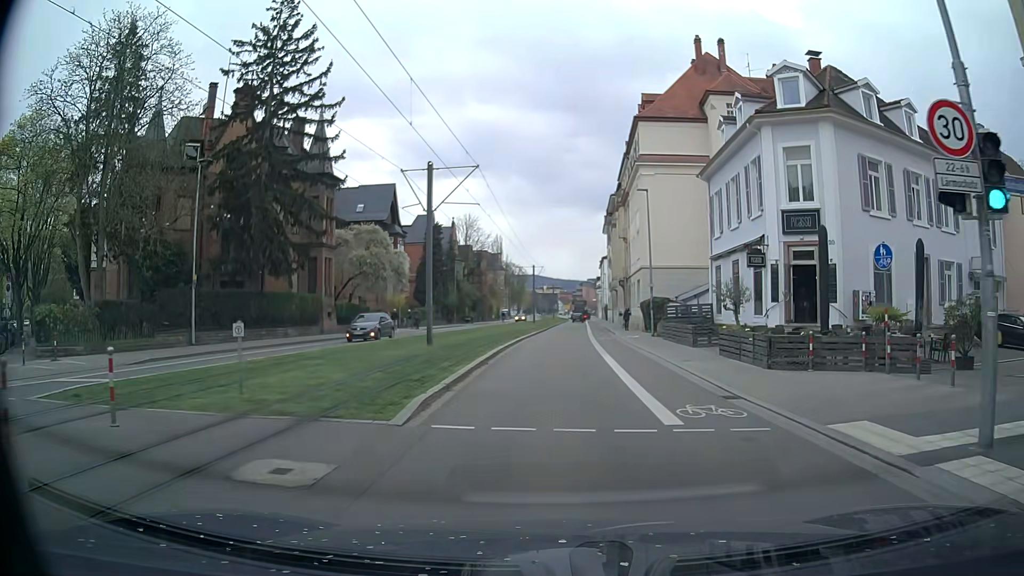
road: secondary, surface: asphalt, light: Day
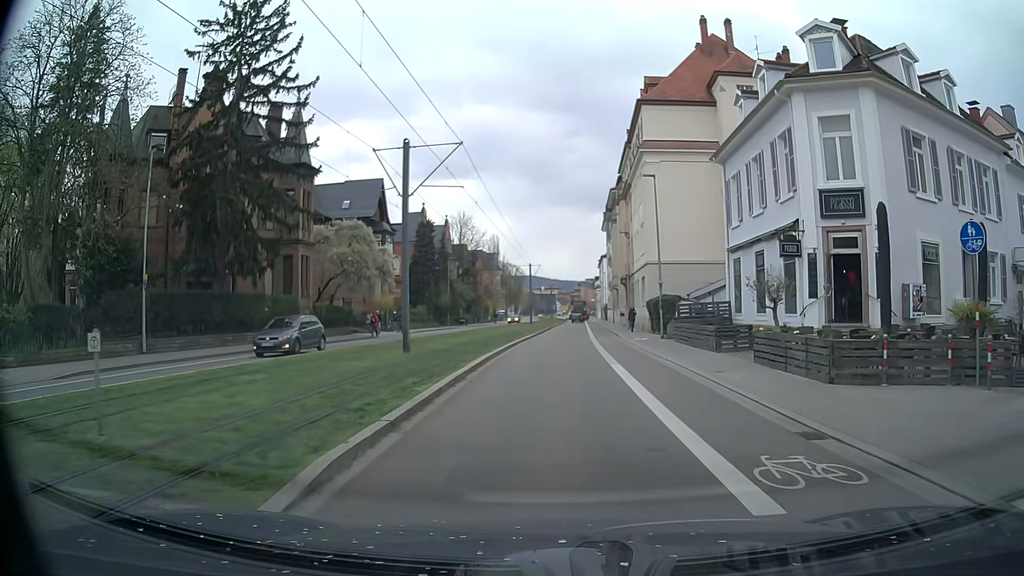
(0.0, +3.9) m; -1°
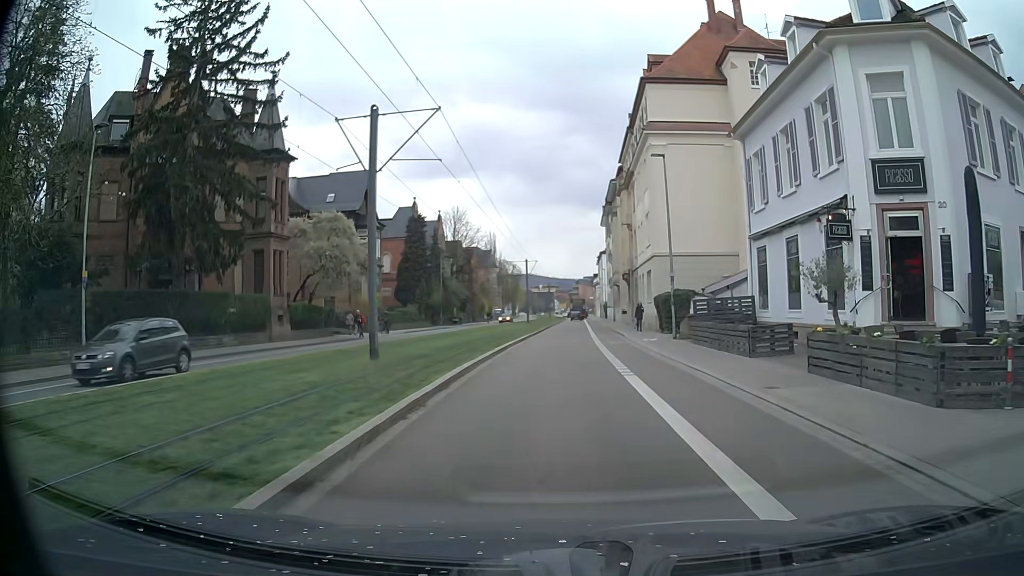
(+0.1, +3.9) m; +1°
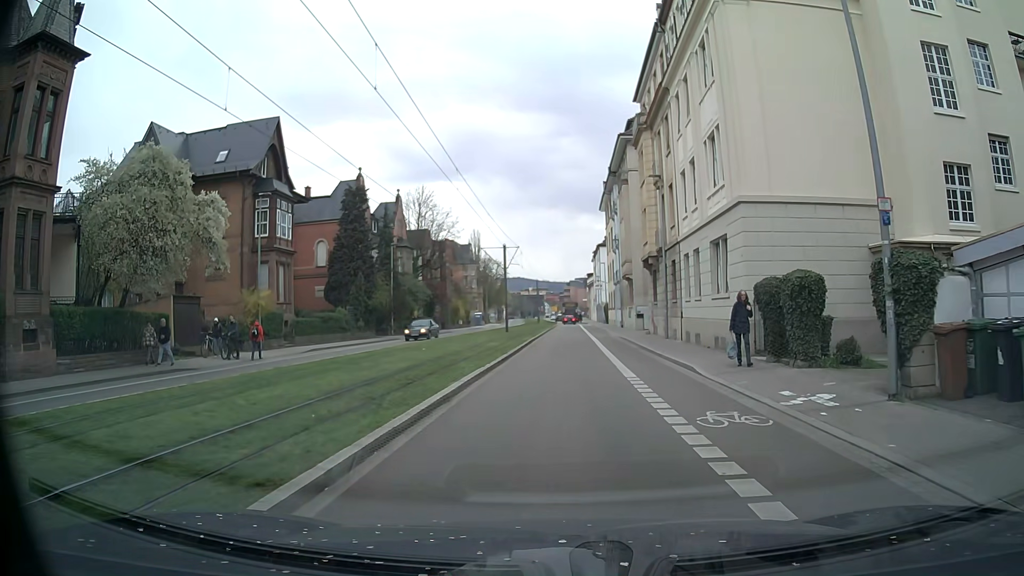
(+0.1, +20.1) m; +2°
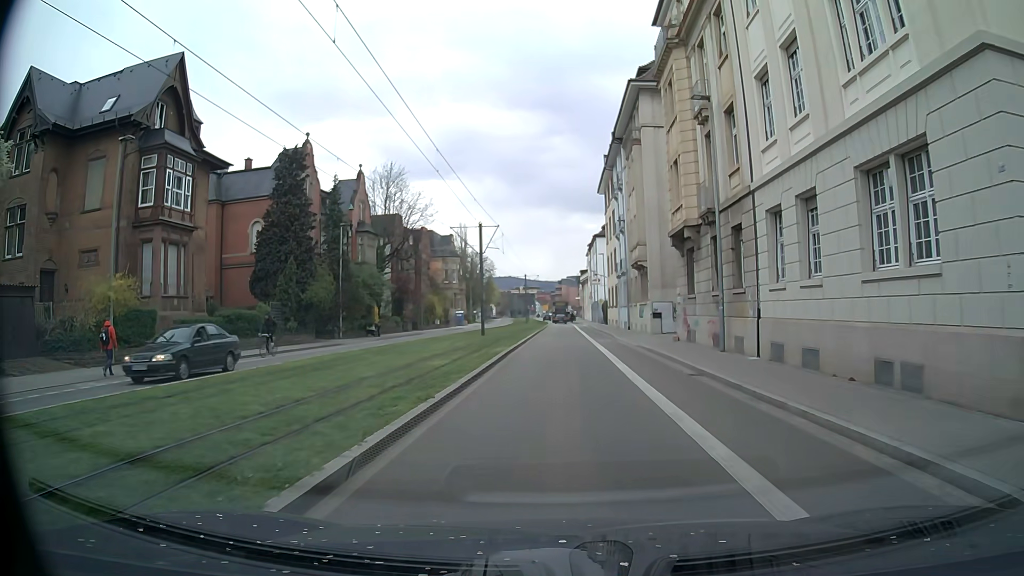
(-0.2, +12.5) m; -1°
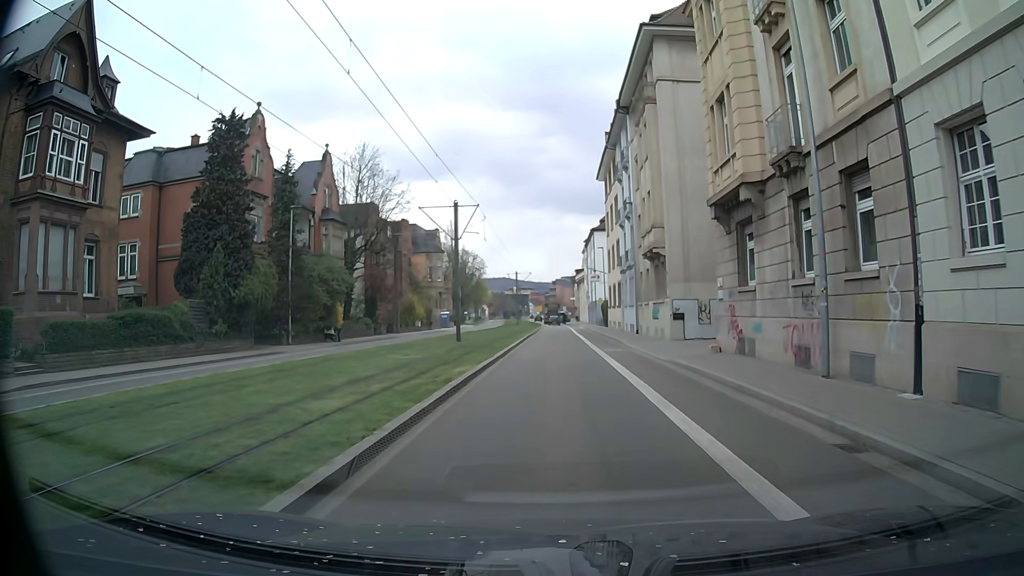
(+0.1, +8.5) m; 0°
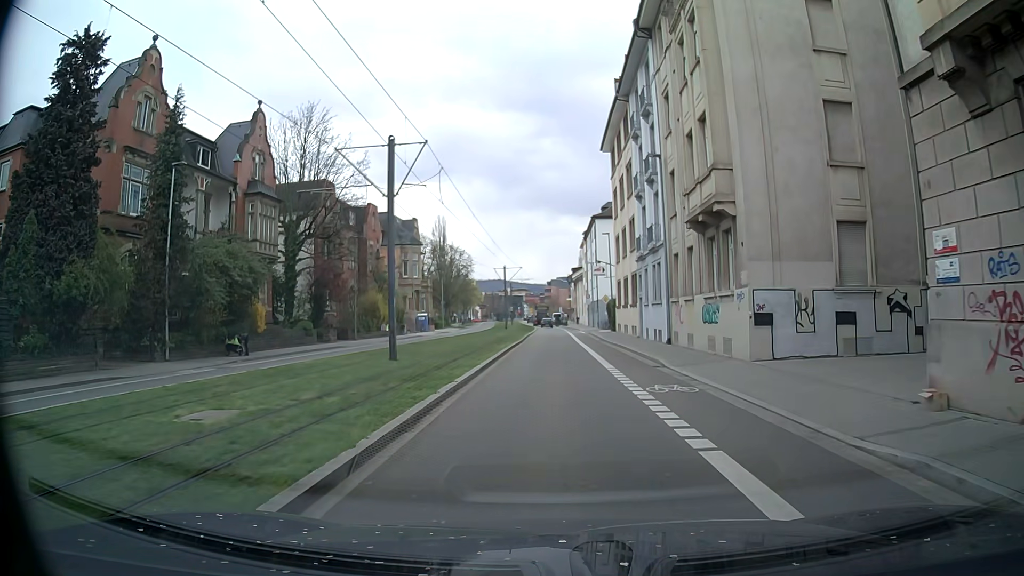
(+0.1, +13.3) m; 0°
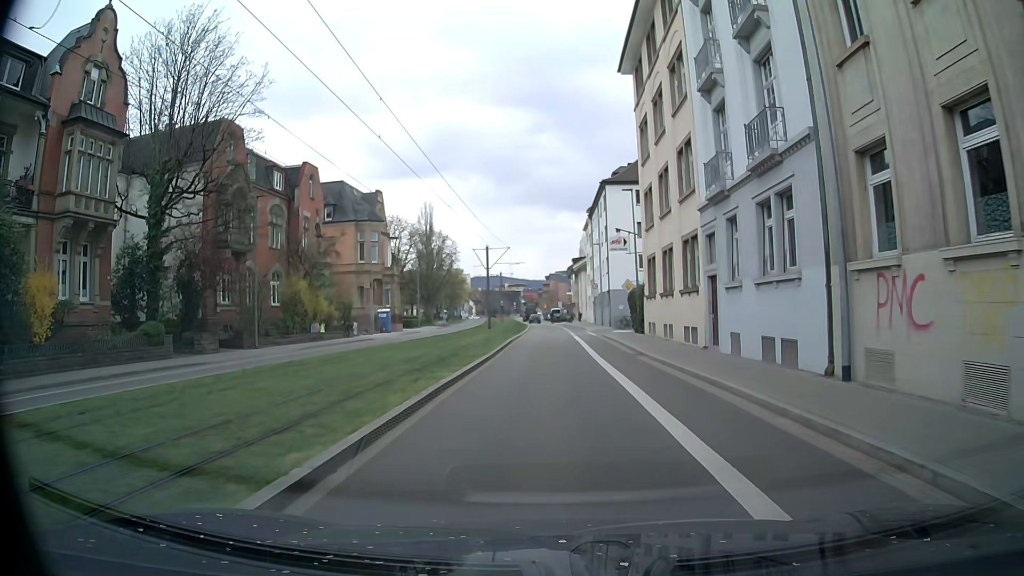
(+0.1, +18.2) m; 0°
(0, +10) (0, +20) (0, +30) (0, +40) (0, +50) (-1, +60) (-1, +70) (-1, +80) (-2, +90) (-3, +100) m
